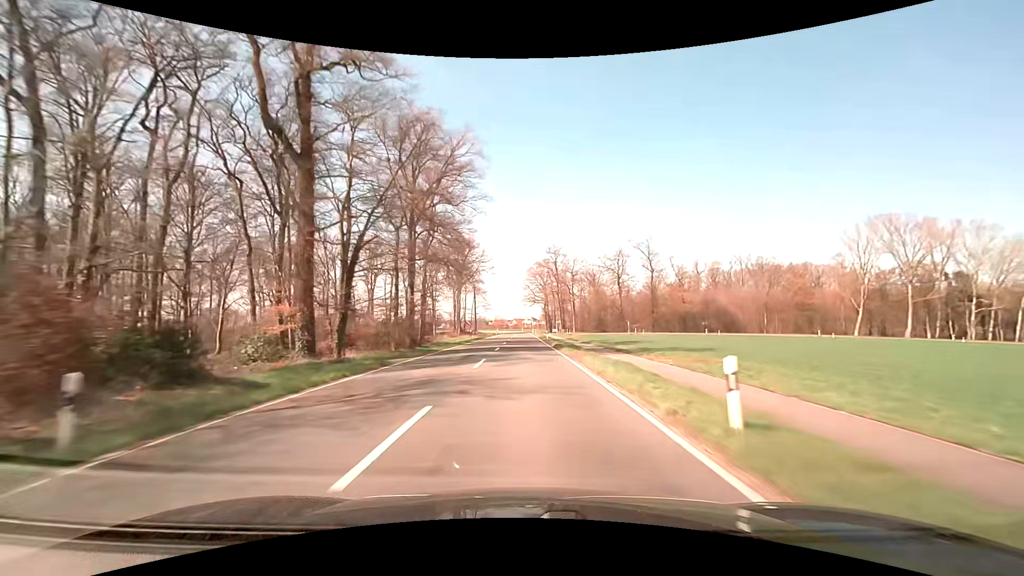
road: secondary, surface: asphalt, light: Day
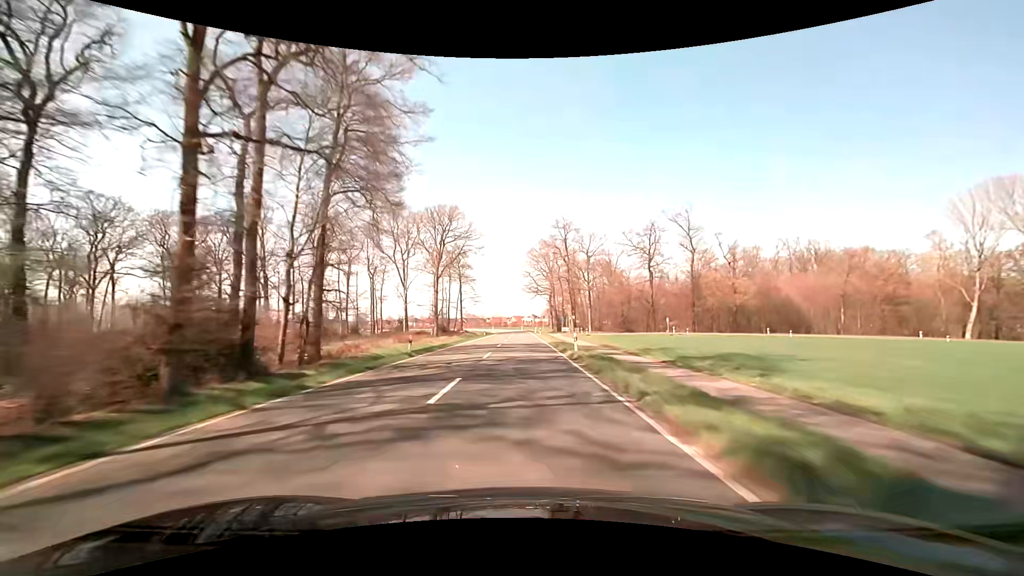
(0.0, +31.5) m; 0°
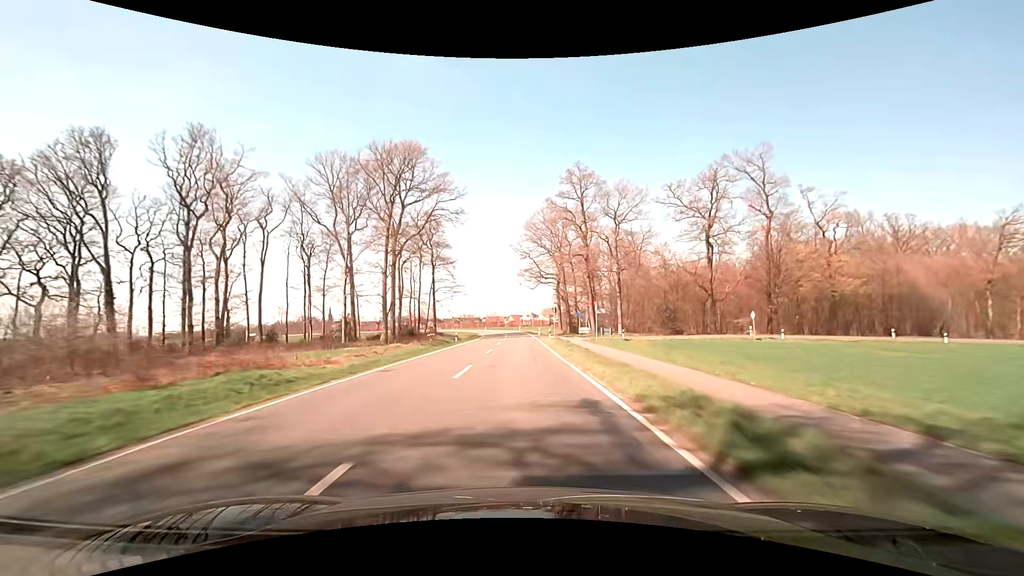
(0.0, +31.6) m; 0°
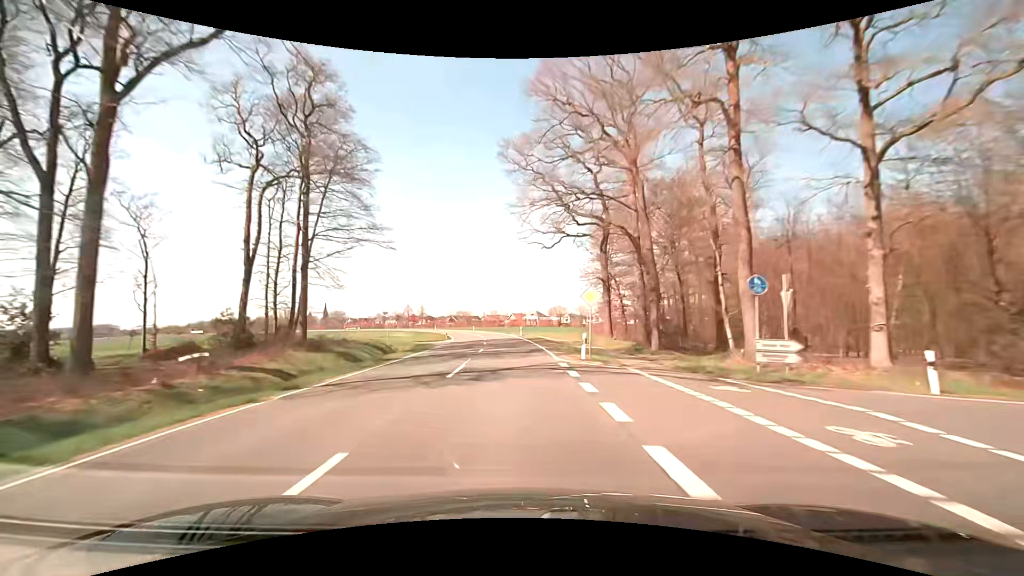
(-0.1, +47.4) m; 0°
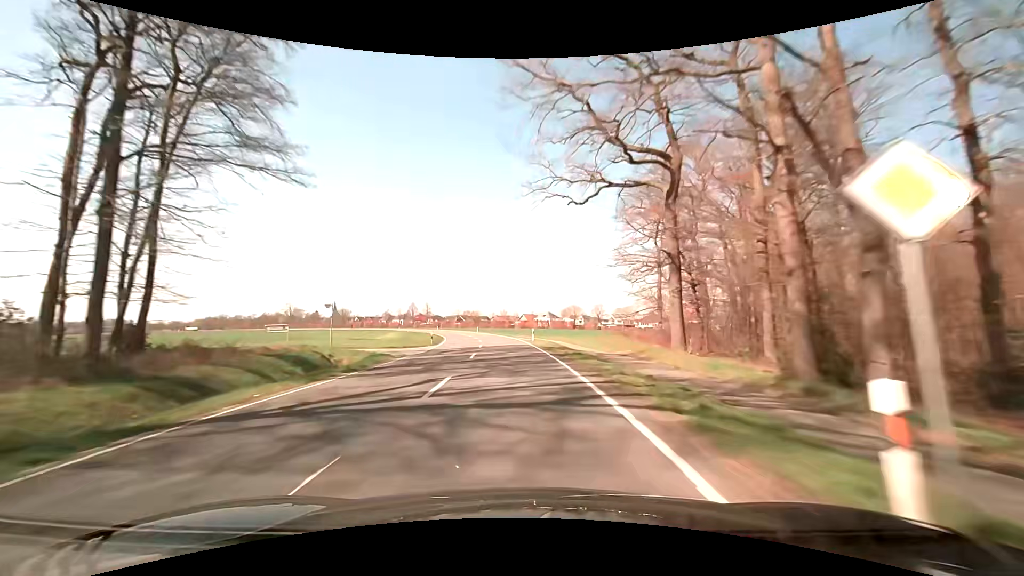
(-0.1, +15.9) m; -1°
